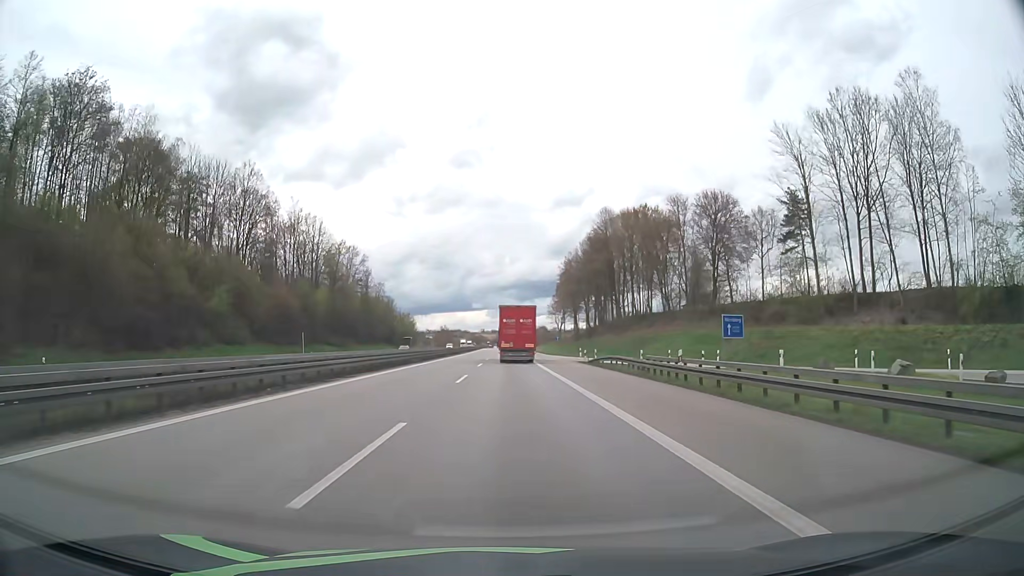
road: motorway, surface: asphalt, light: Day
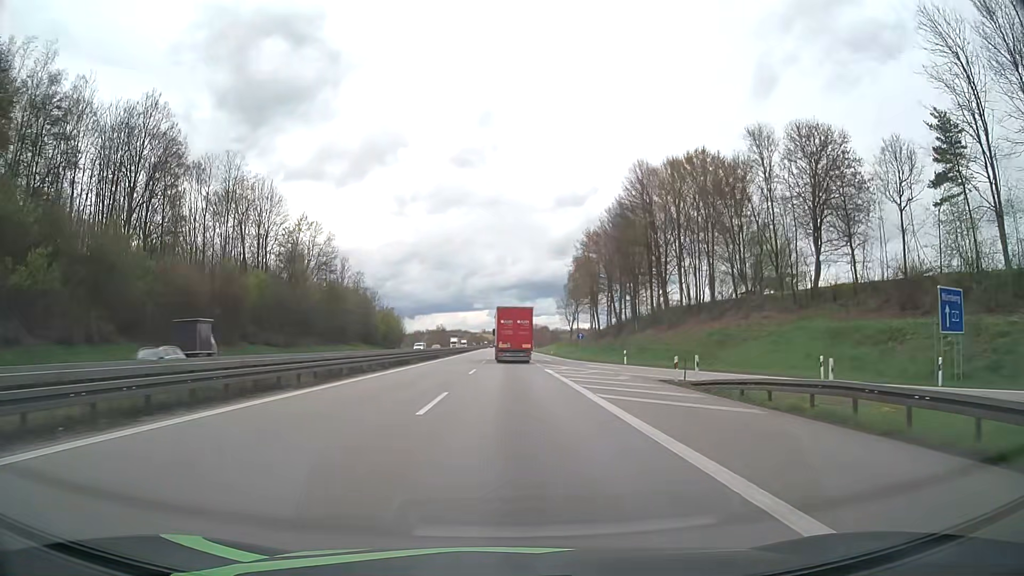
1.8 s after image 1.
(-0.1, +28.8) m; 0°
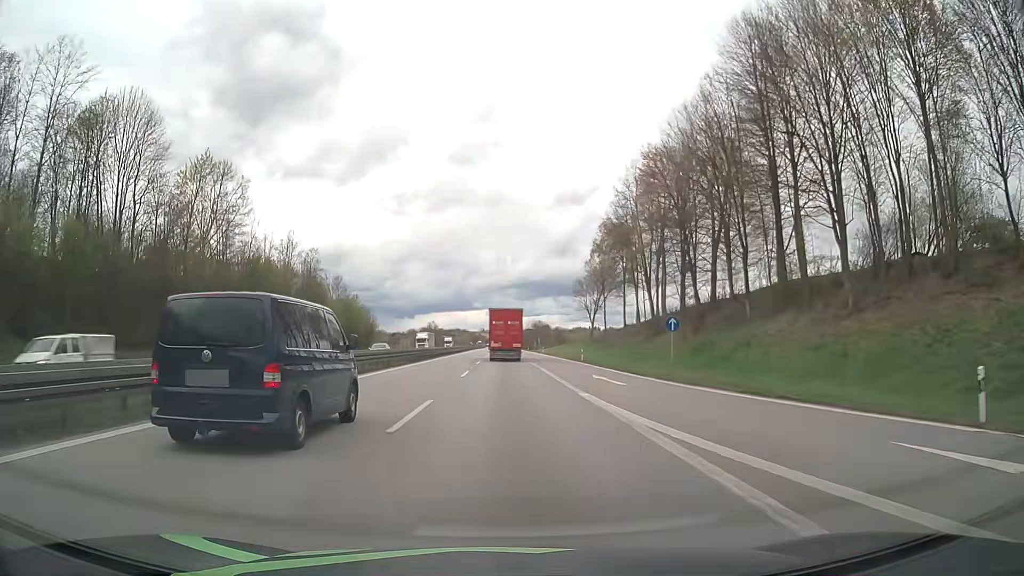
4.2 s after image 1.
(0.0, +39.1) m; 0°
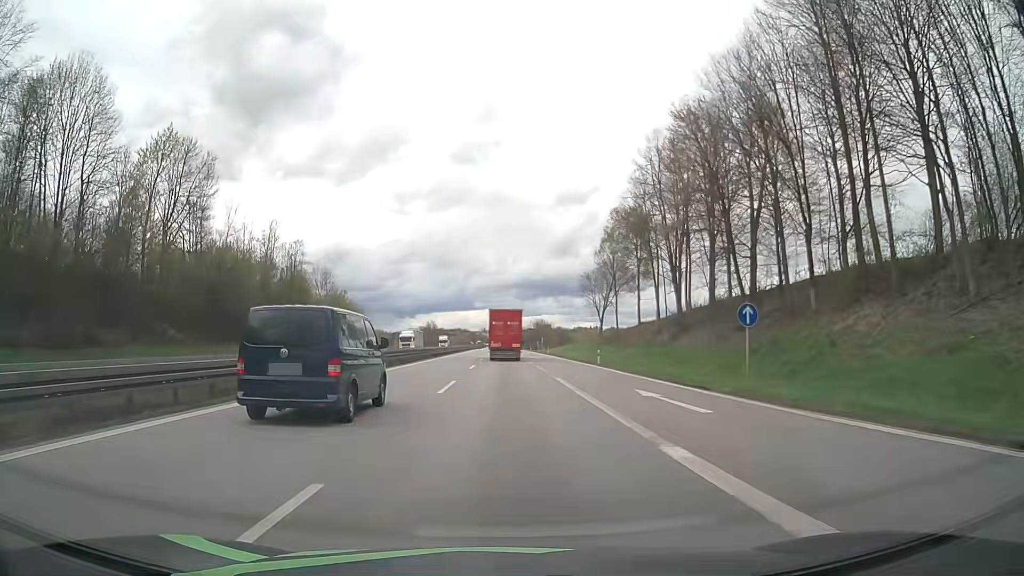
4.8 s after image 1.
(0.0, +9.9) m; 0°
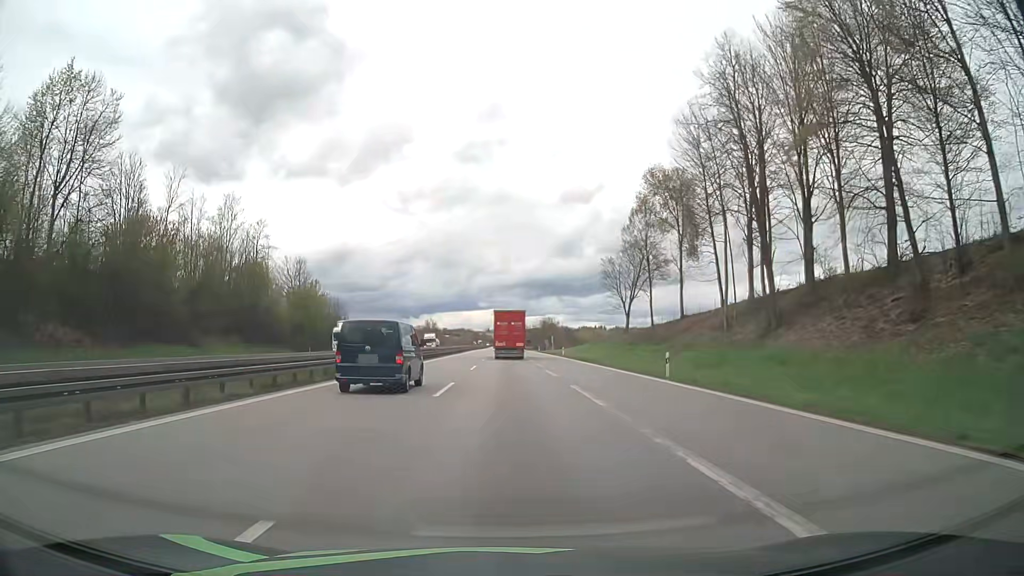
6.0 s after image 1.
(-0.1, +19.6) m; 0°
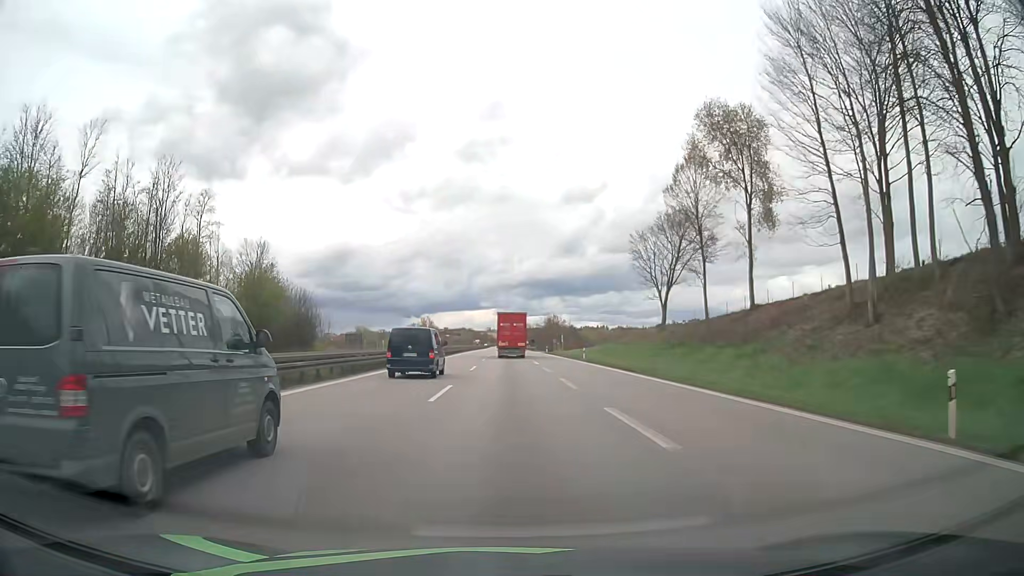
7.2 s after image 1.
(-0.1, +19.4) m; 0°
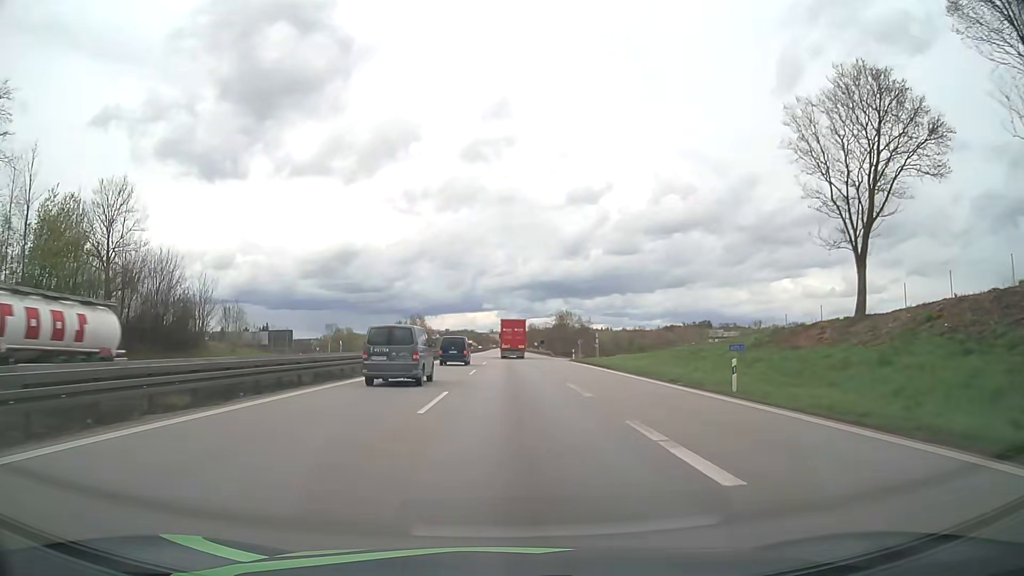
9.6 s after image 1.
(0.0, +38.9) m; 0°
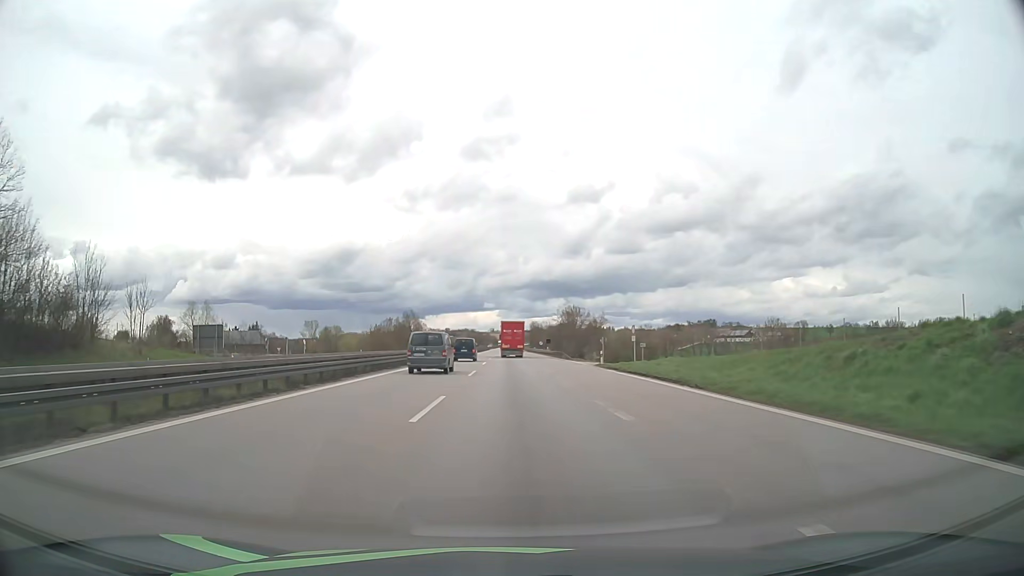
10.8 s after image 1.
(-0.1, +19.6) m; 0°
(0, +10) (0, +20) (0, +30) (0, +40) (0, +50) (0, +60) (0, +70) (0, +80) (0, +90) (0, +100) m
